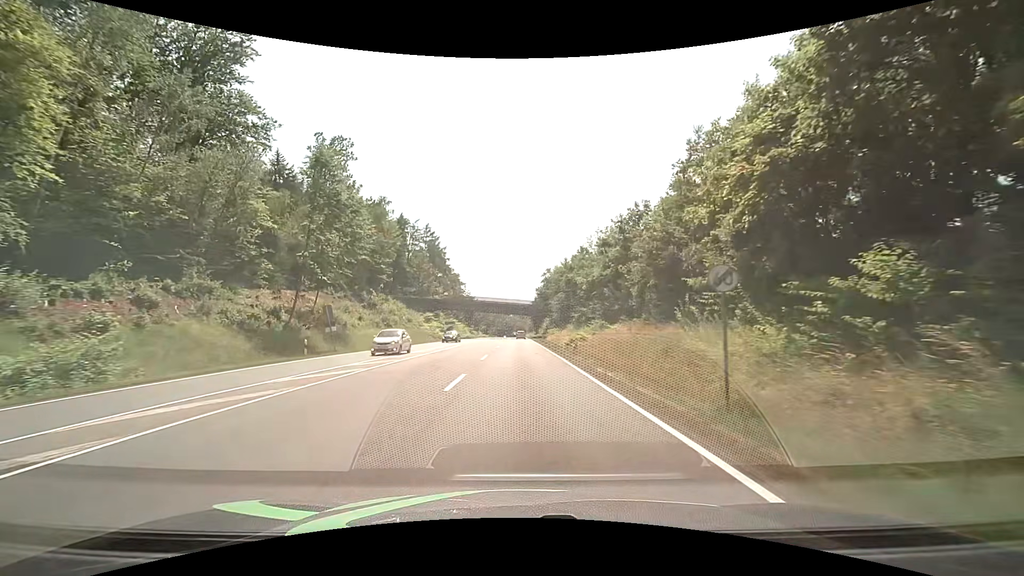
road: secondary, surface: asphalt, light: Day
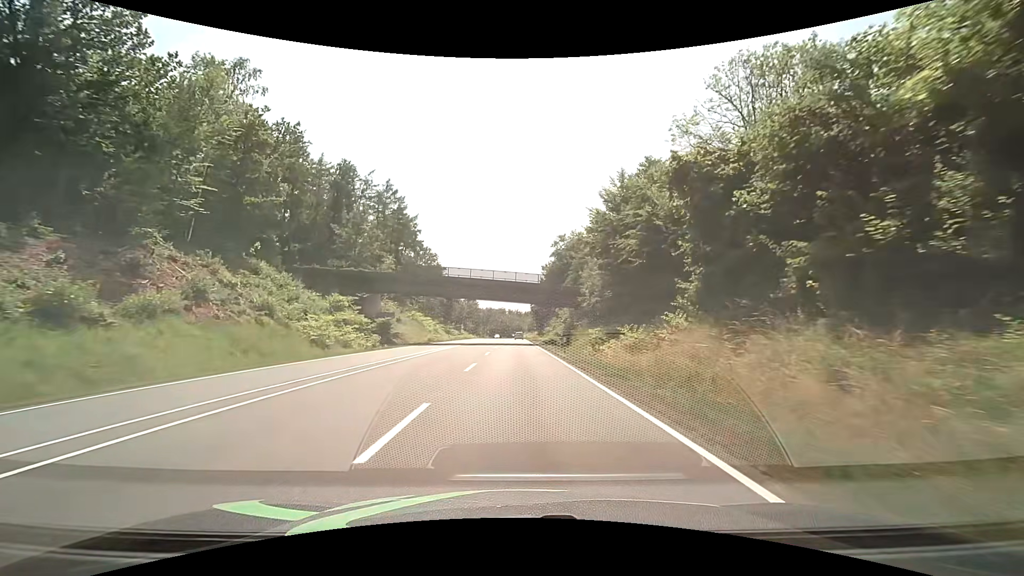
(-0.2, +45.8) m; +1°
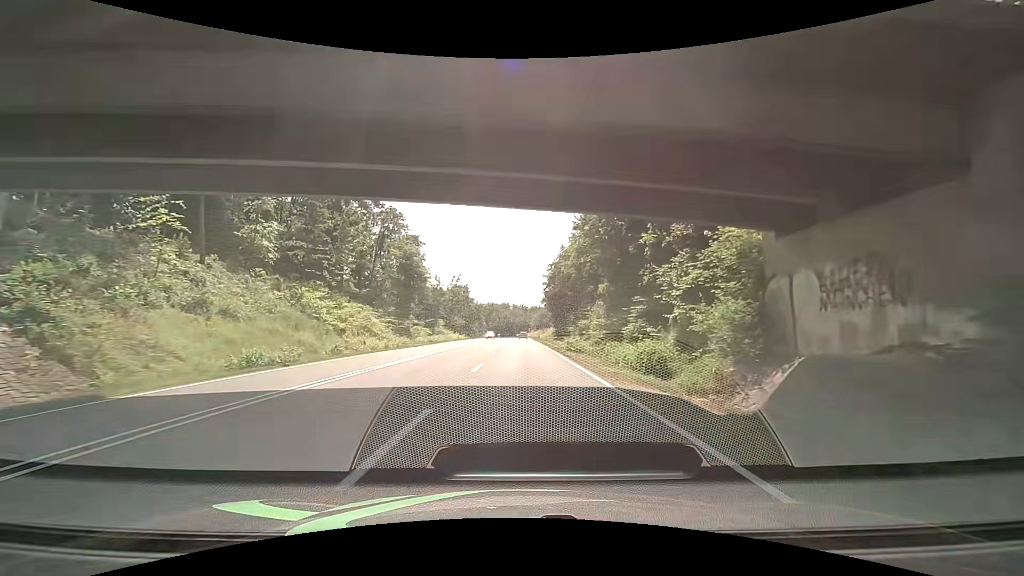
(-0.7, +46.8) m; -1°
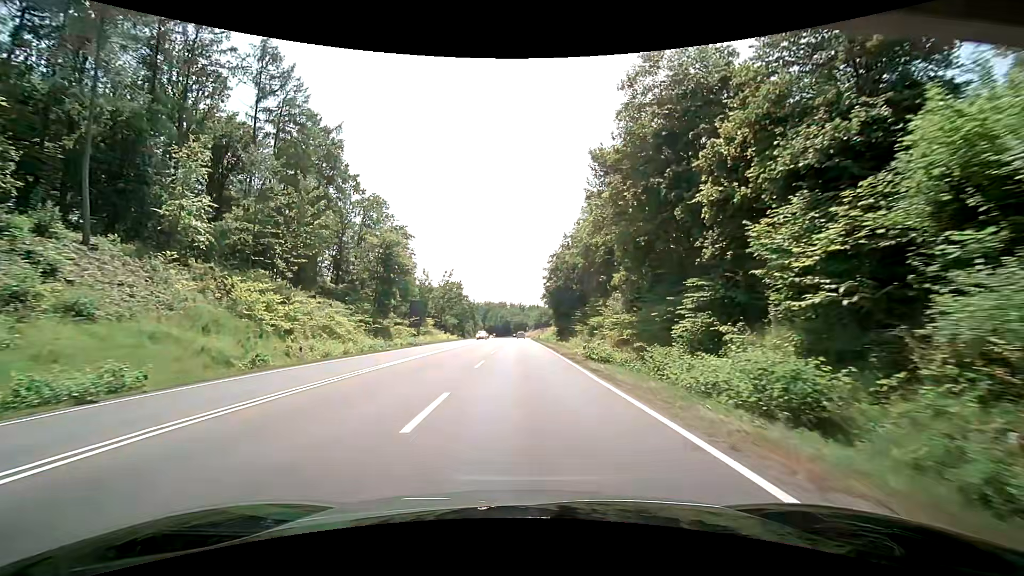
(0.0, +9.5) m; 0°
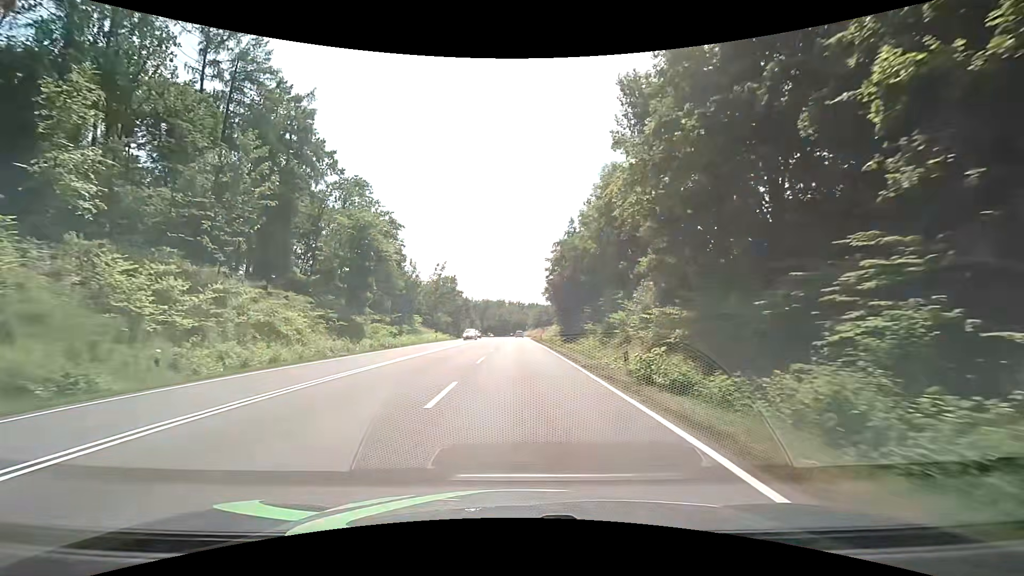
(+0.3, +9.6) m; 0°
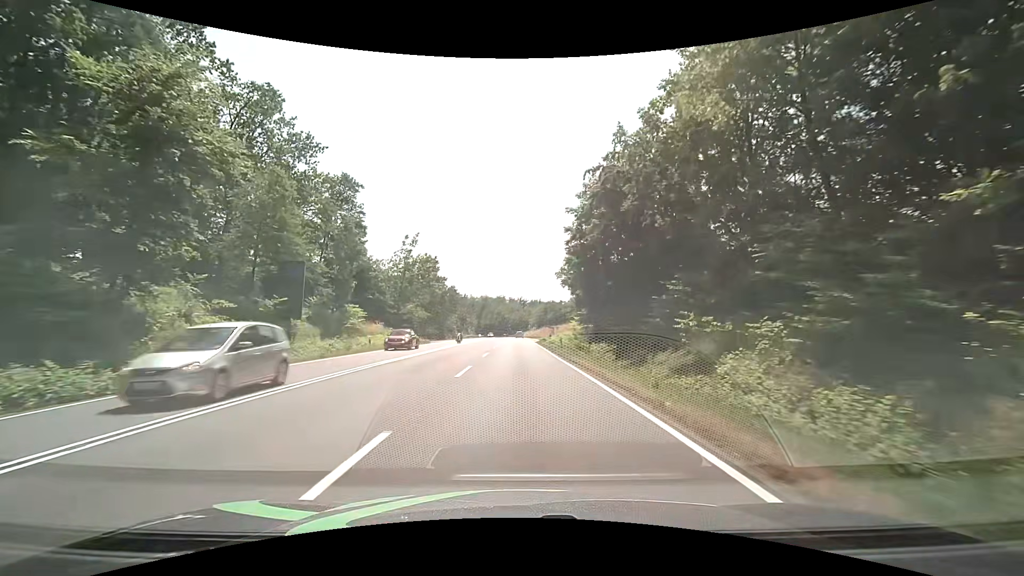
(+0.3, +29.0) m; +1°
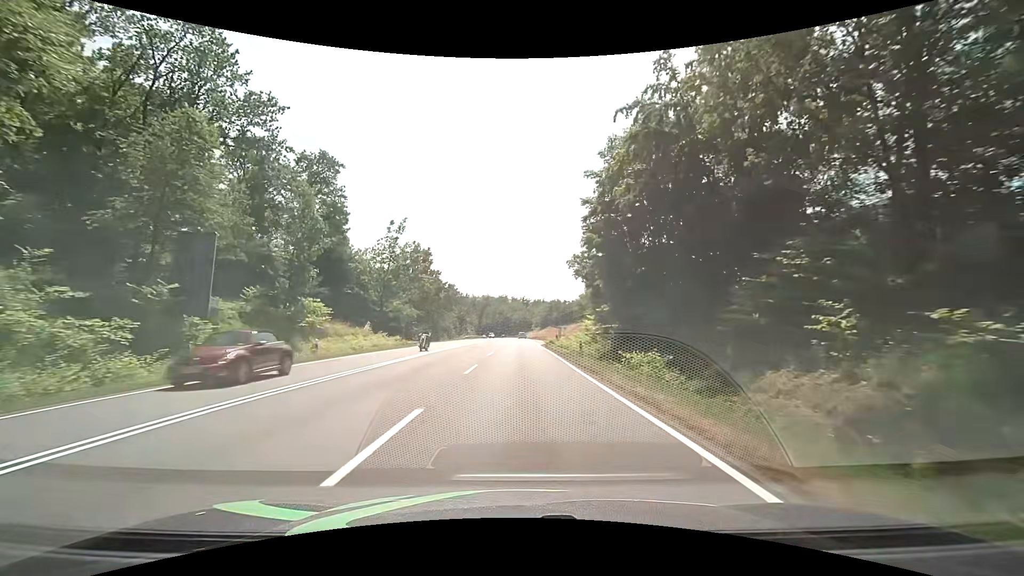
(-0.1, +9.8) m; 0°
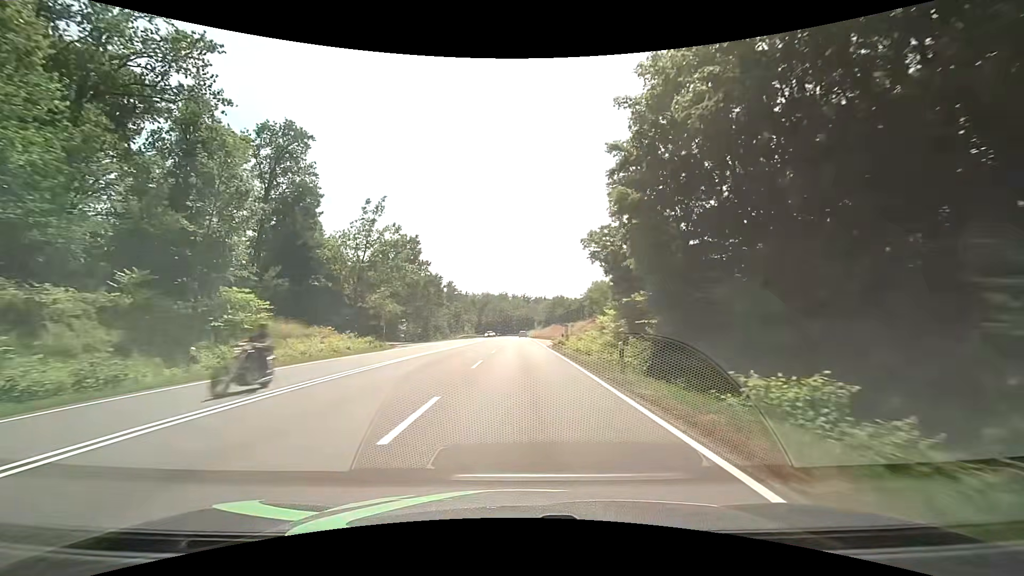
(-0.1, +9.8) m; -1°
(0, +10) (0, +20) (0, +30) (0, +40) (+1, +50) (+1, +60) (+1, +70) (+1, +80) (+1, +90) (+1, +100) m
